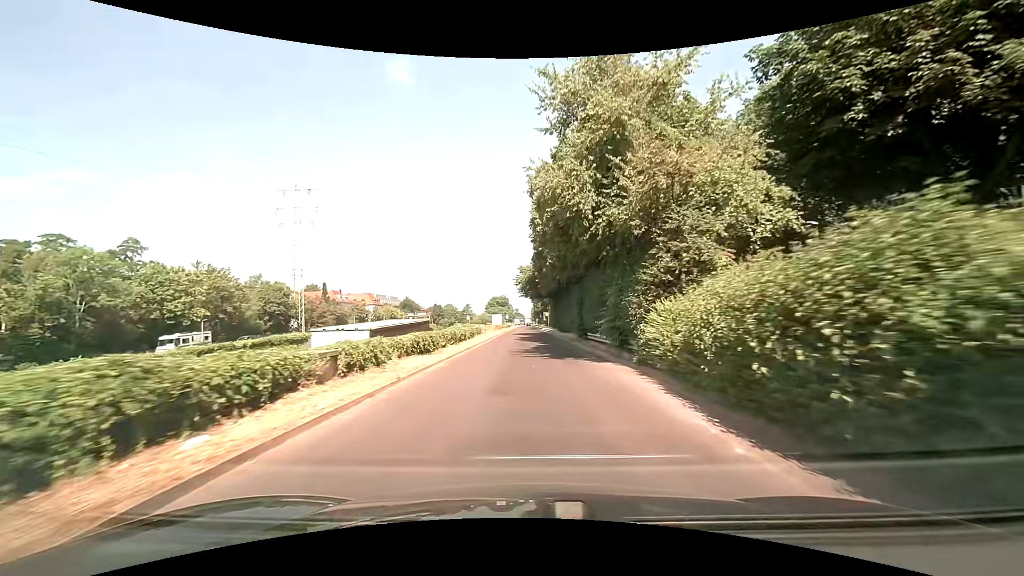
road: trunk_link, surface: asphalt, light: Day
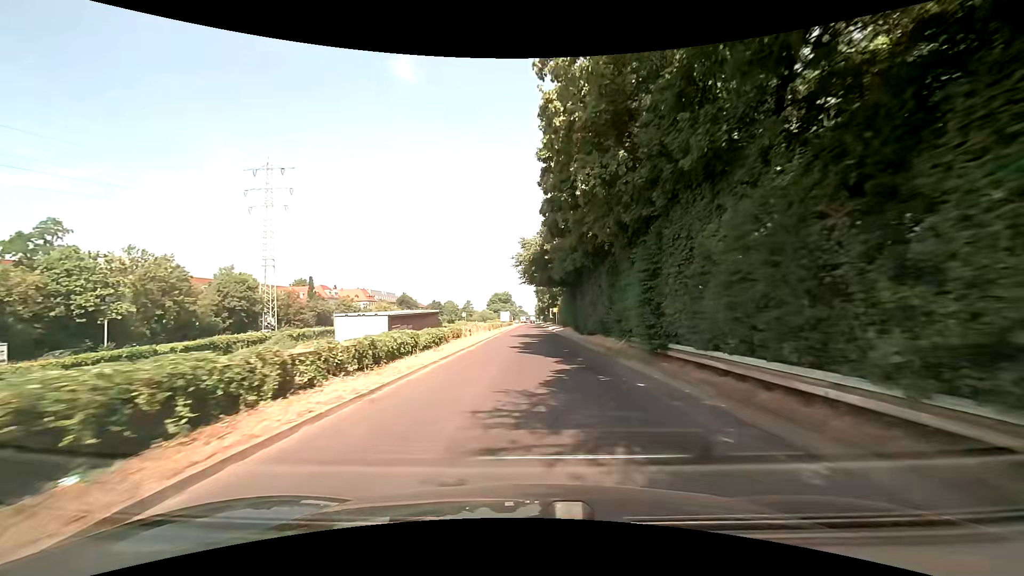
(0.0, +16.1) m; -1°
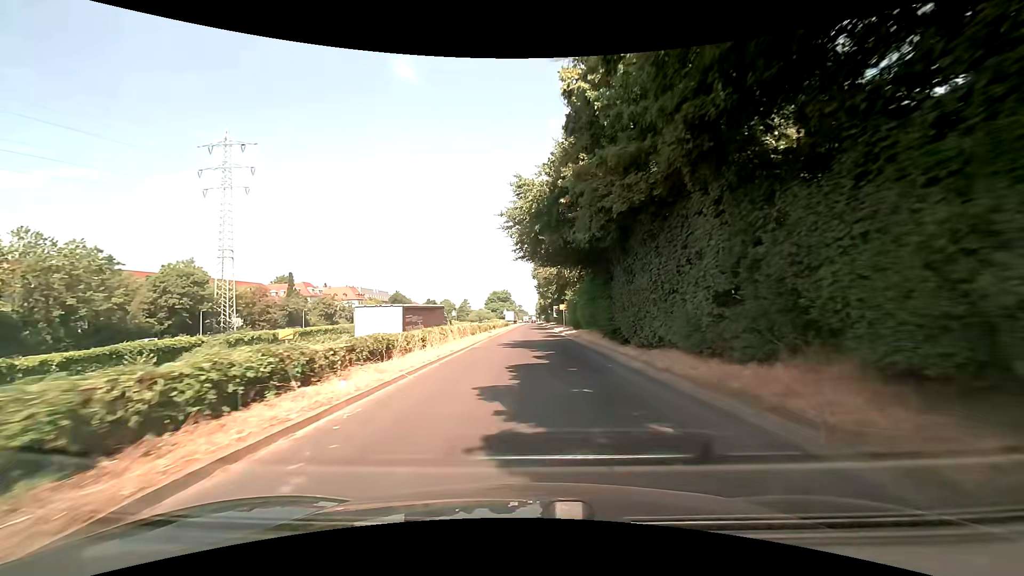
(+0.1, +15.5) m; +1°
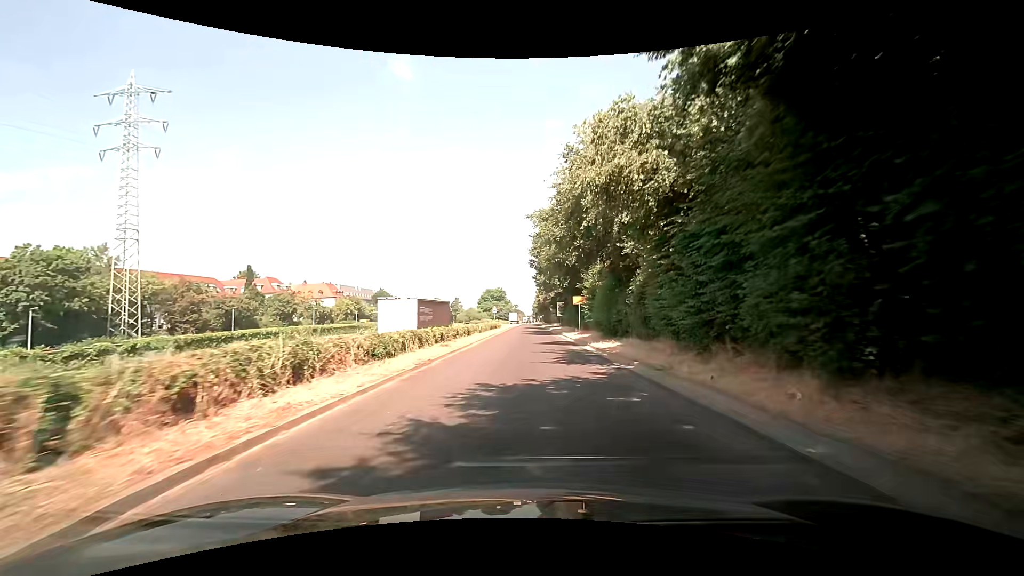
(0.0, +22.2) m; 0°
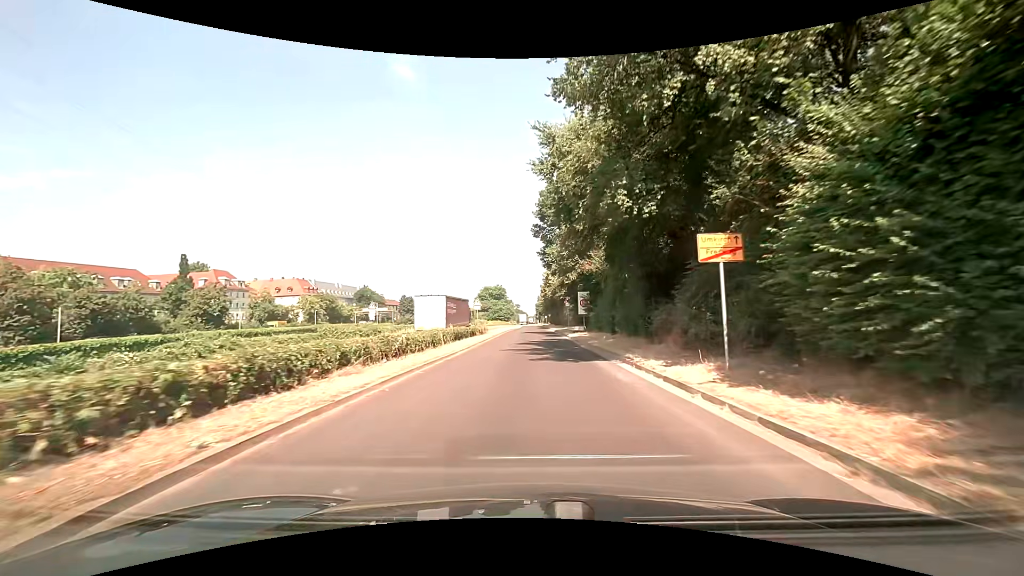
(+0.2, +28.7) m; 0°
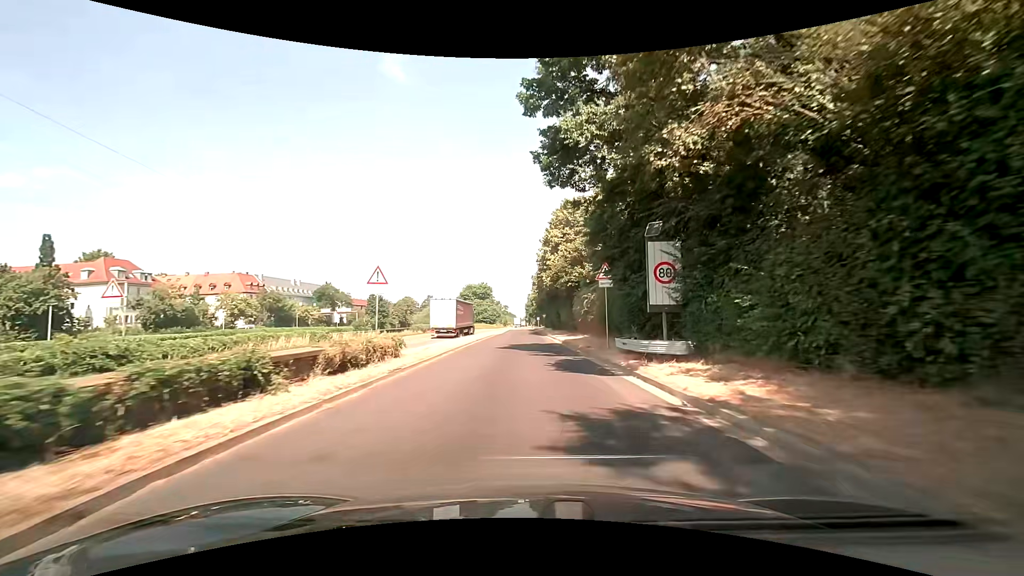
(+0.1, +29.6) m; +1°
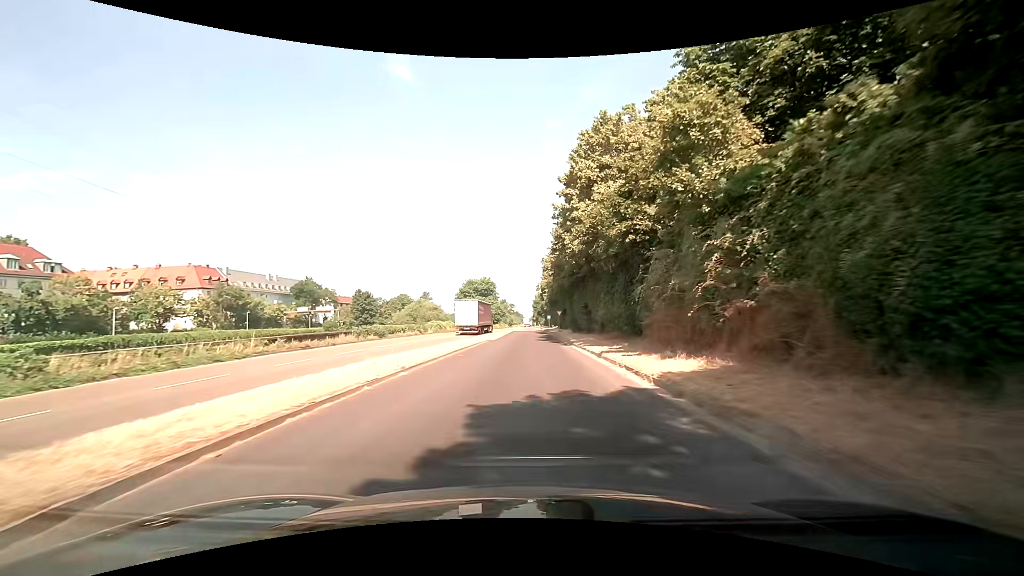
(-0.4, +23.6) m; -1°
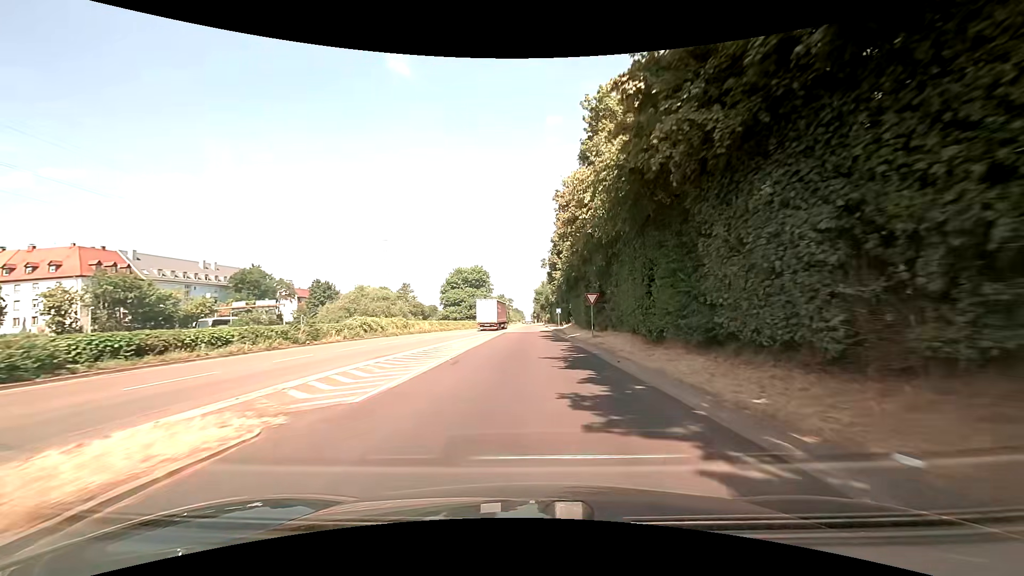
(0.0, +32.8) m; 0°
(0, +10) (0, +20) (0, +30) (0, +40) (0, +50) (0, +60) (0, +70) (0, +80) (+1, +90) (+1, +100) m
